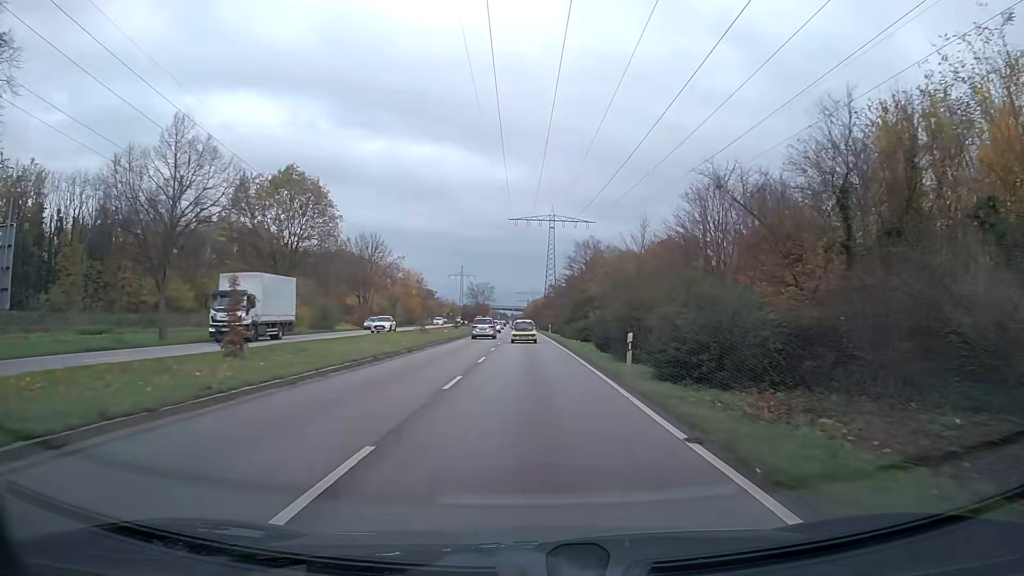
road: primary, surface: asphalt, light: Day
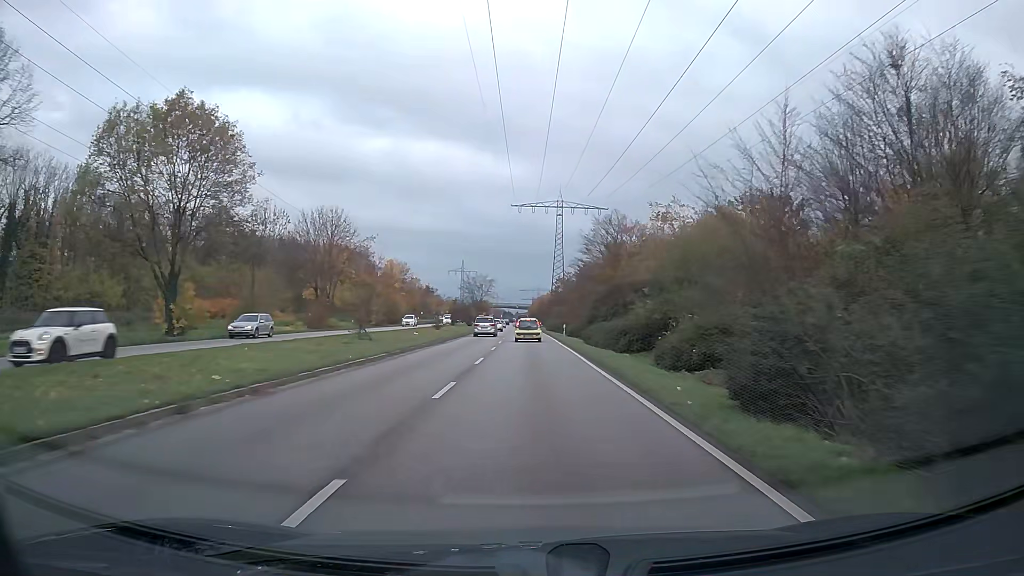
(-0.1, +20.0) m; 0°
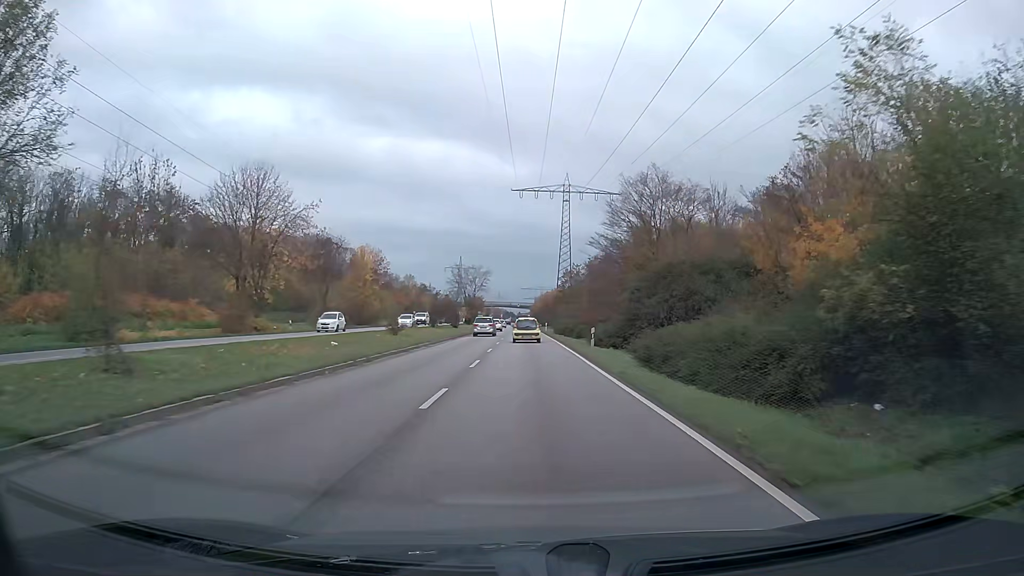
(0.0, +20.1) m; 0°
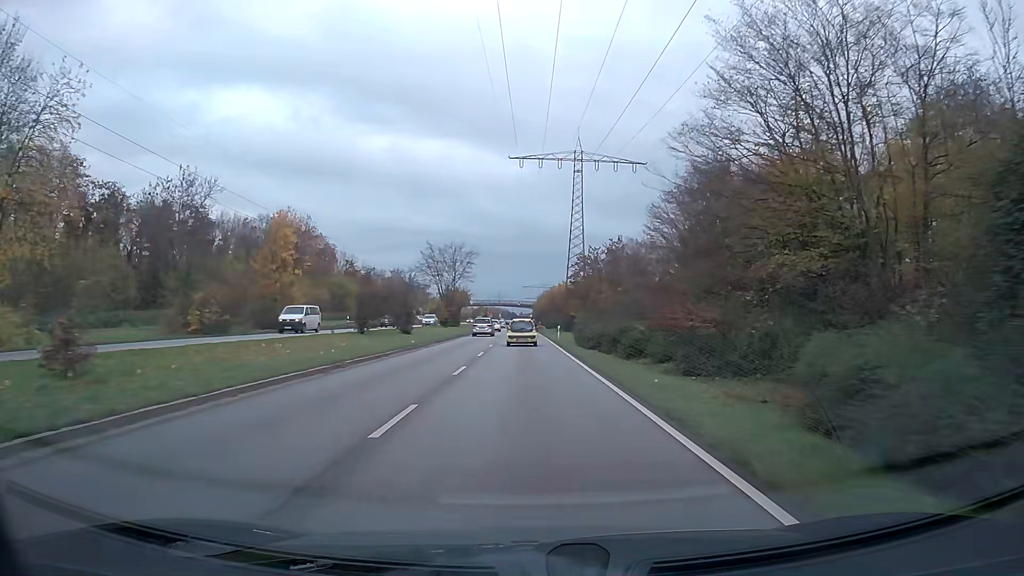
(0.0, +29.7) m; 0°
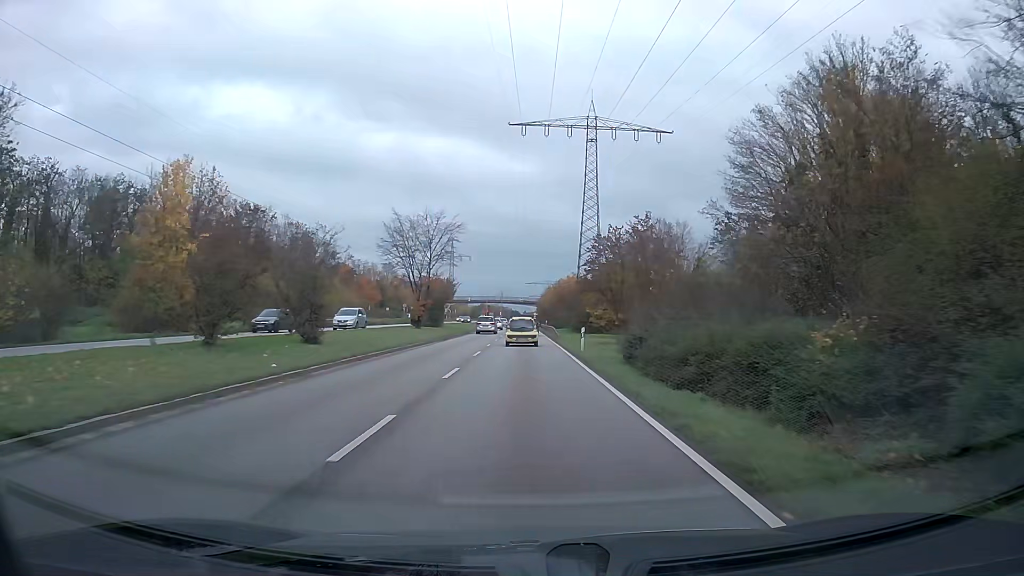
(-0.1, +19.4) m; 0°
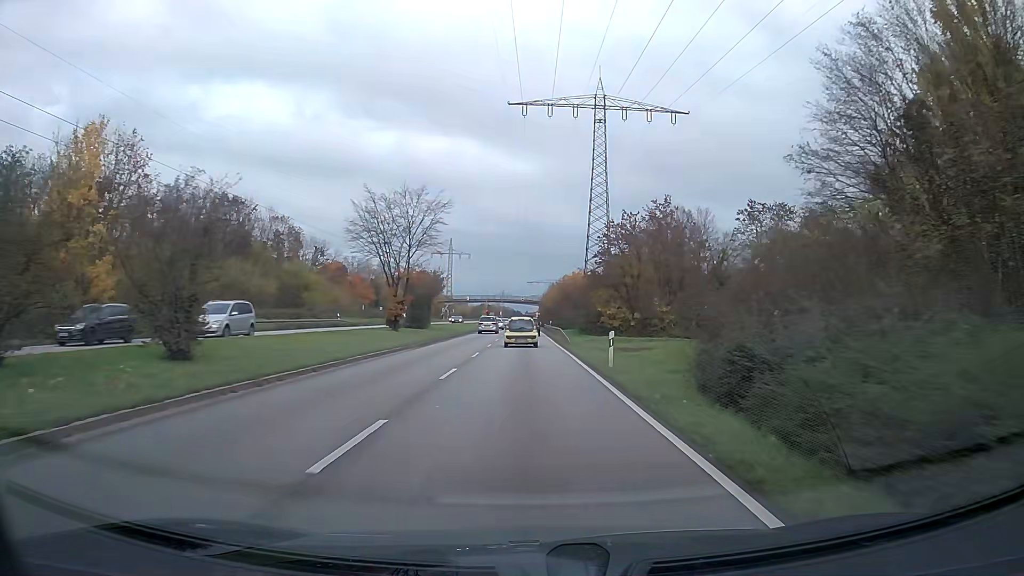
(0.0, +9.6) m; 0°
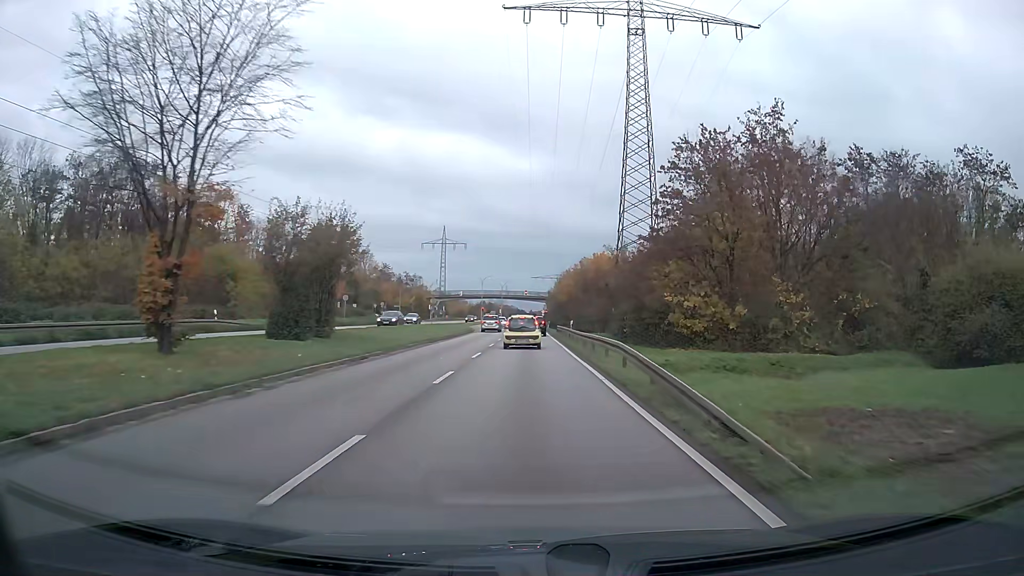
(-0.1, +28.4) m; 0°
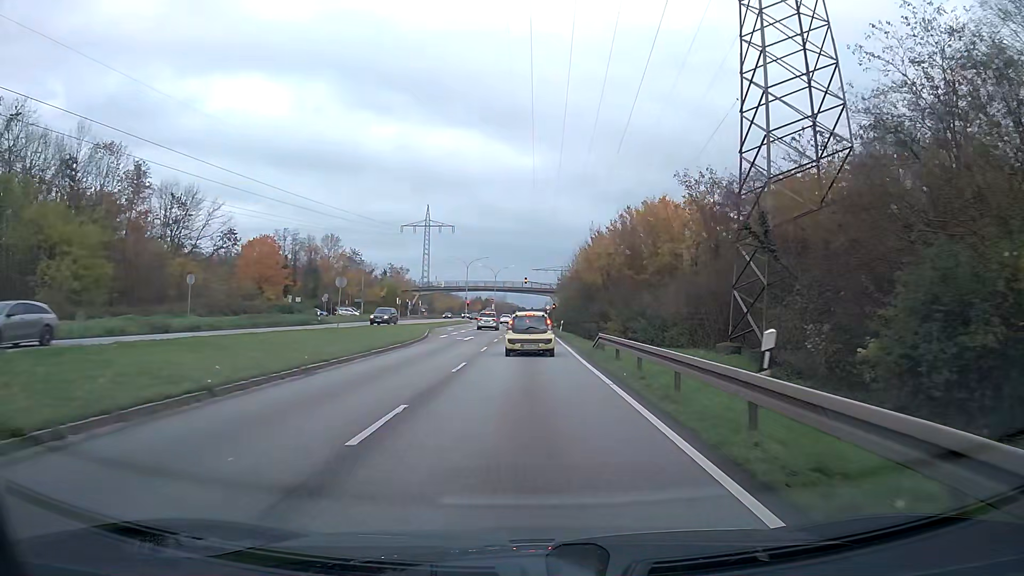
(-0.1, +33.4) m; 0°
(0, +10) (0, +20) (0, +30) (0, +40) (0, +50) (0, +60) (0, +70) (0, +80) (0, +90) (0, +100) m
